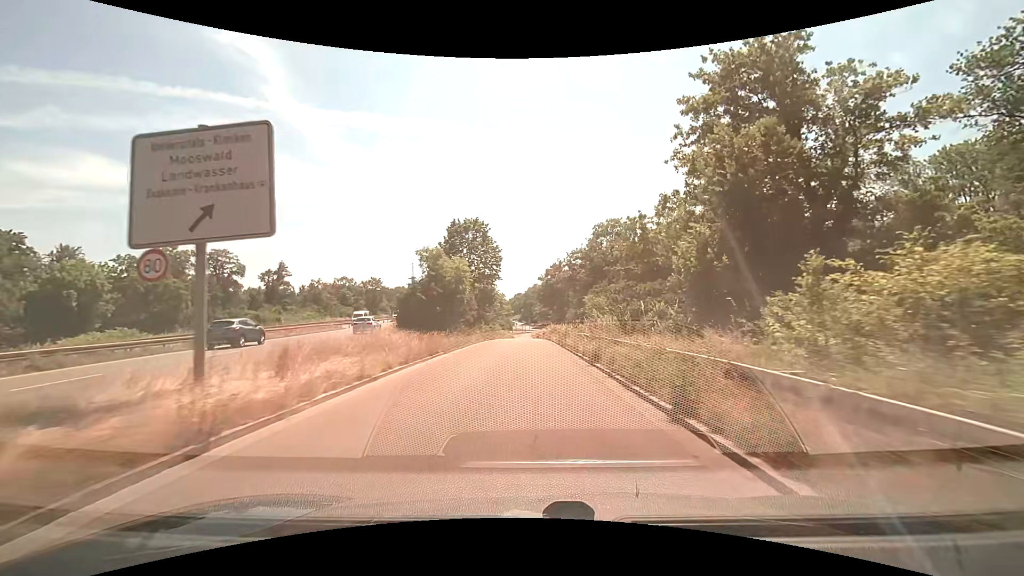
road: trunk_link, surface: asphalt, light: Day
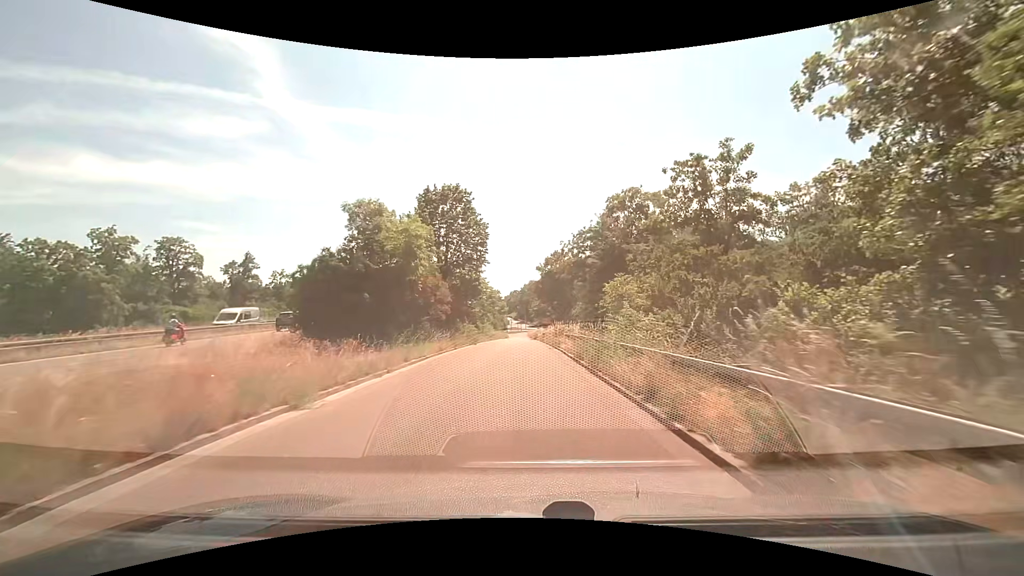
(0.0, +13.7) m; 0°
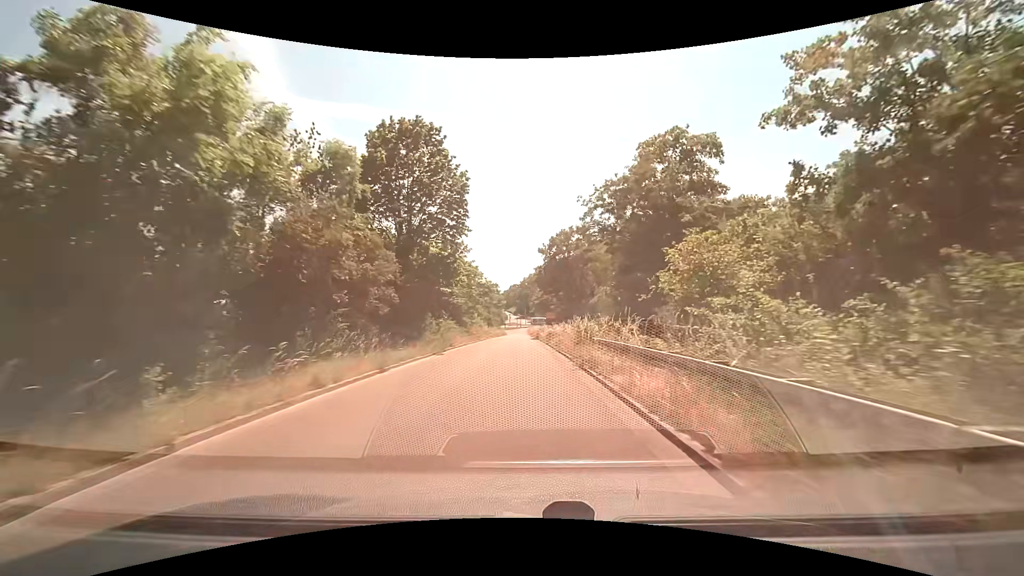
(0.0, +13.7) m; 0°
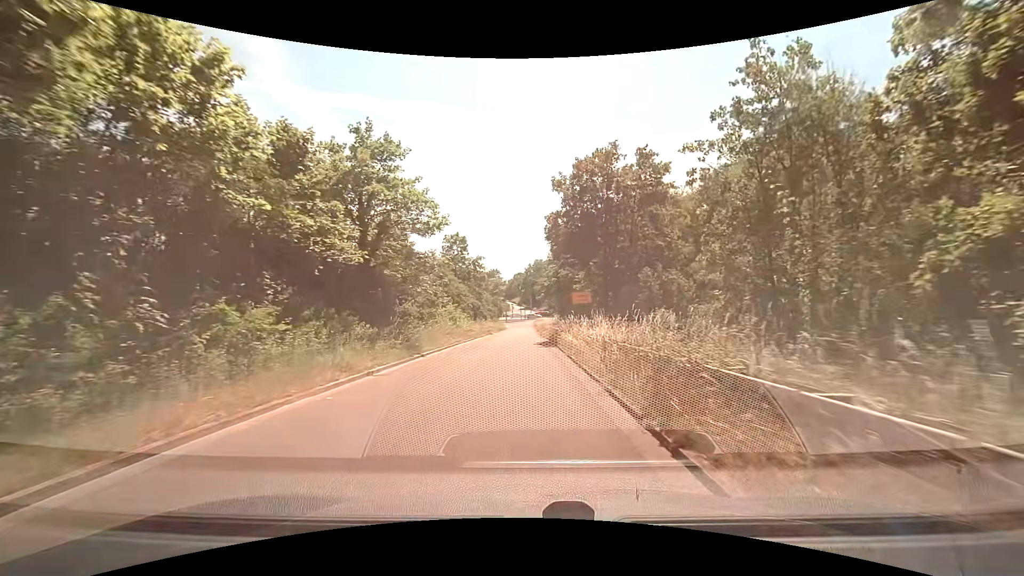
(0.0, +26.8) m; -1°
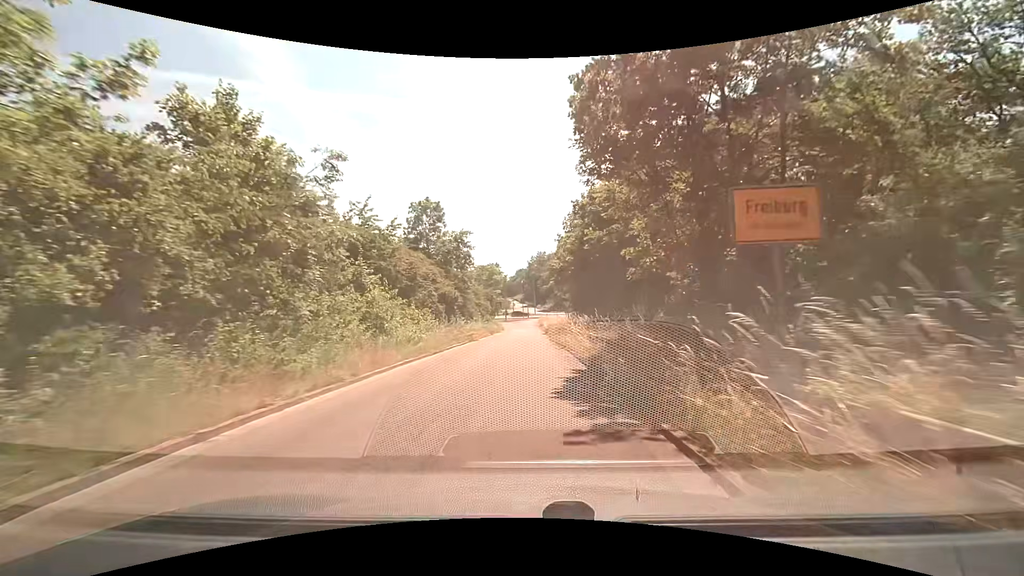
(0.0, +19.6) m; 0°
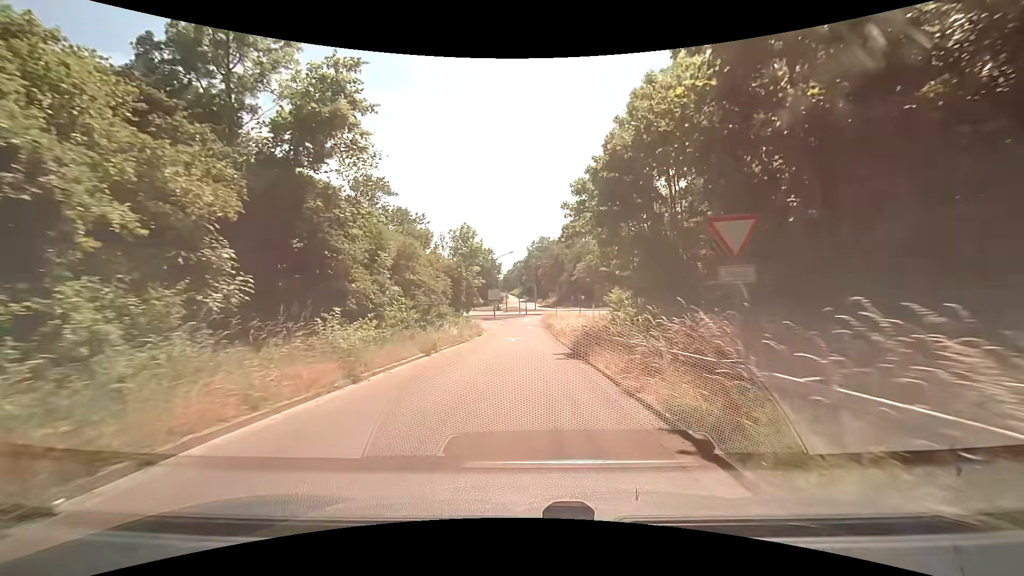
(-0.2, +31.6) m; 0°
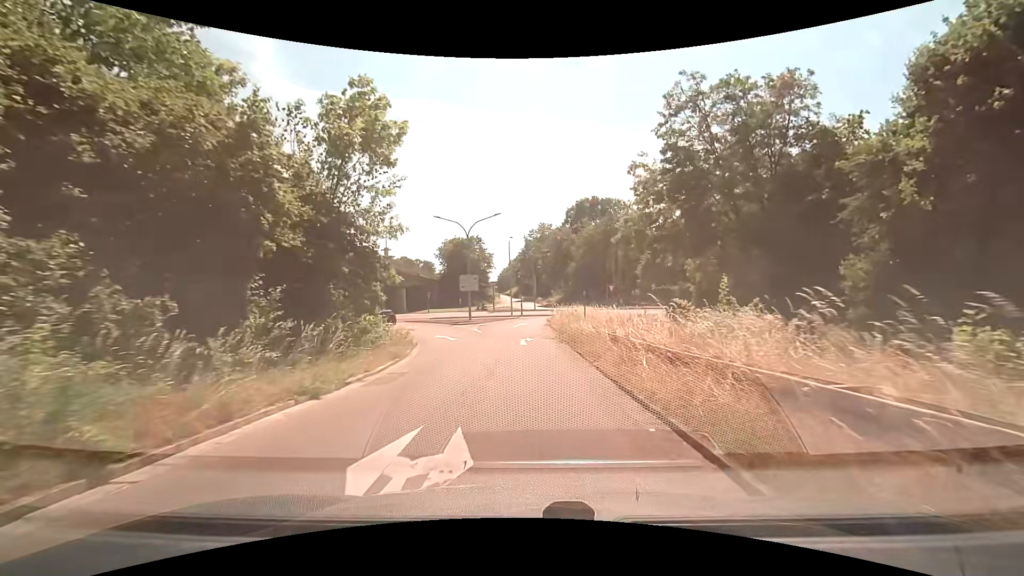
(0.0, +28.4) m; 0°
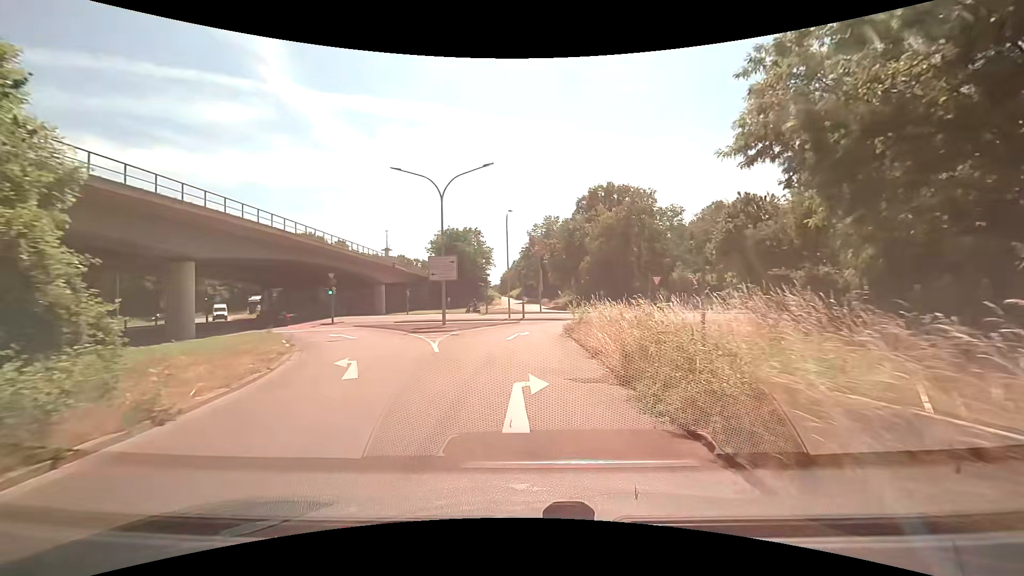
(0.0, +15.6) m; -1°
(0, +10) (0, +20) (+1, +30) (+7, +38) (+17, +40) (+27, +39) (+36, +38) (+46, +37) (+56, +35) (+66, +34) m
